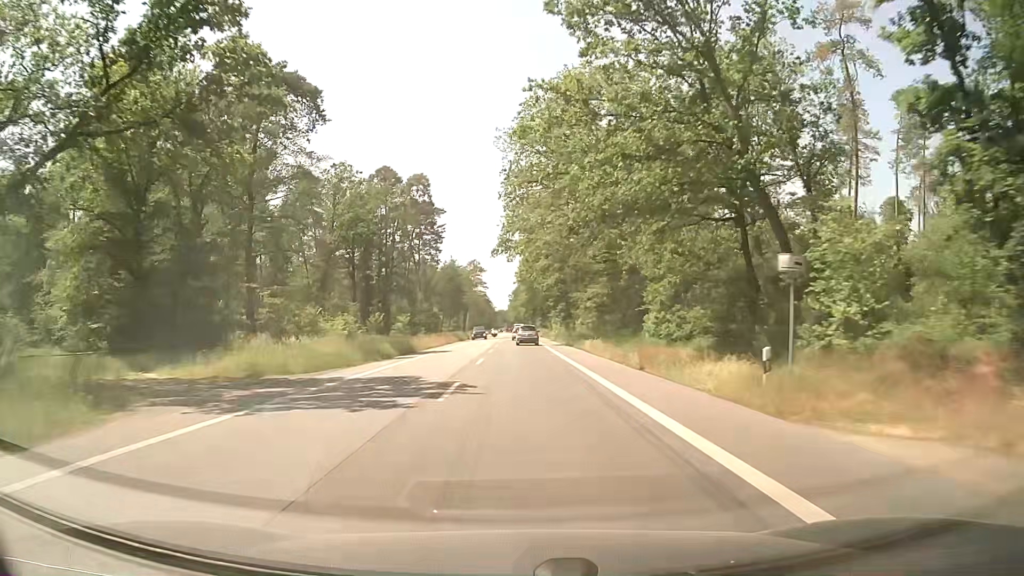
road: secondary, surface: asphalt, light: Day
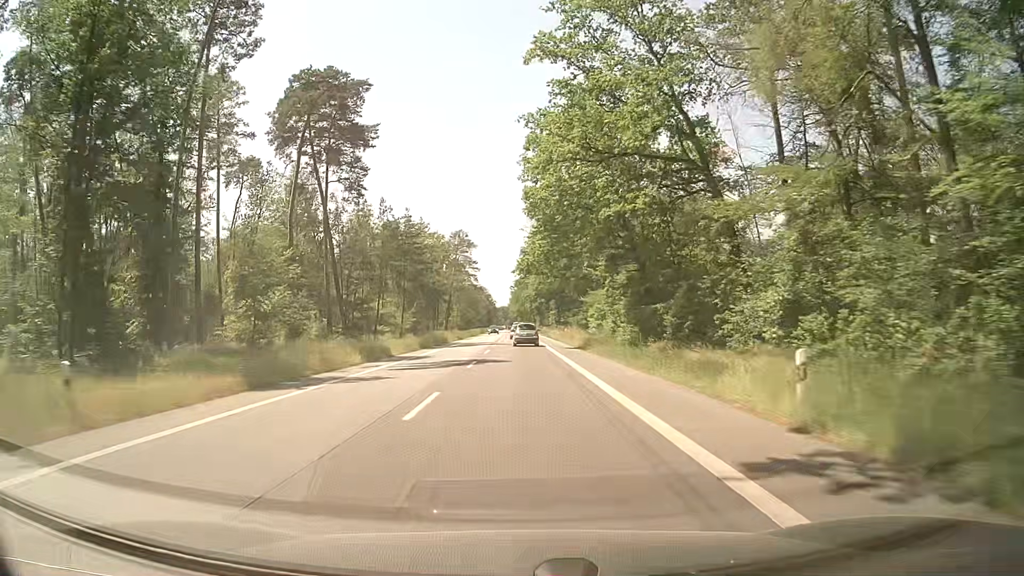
(+0.5, +61.5) m; 0°
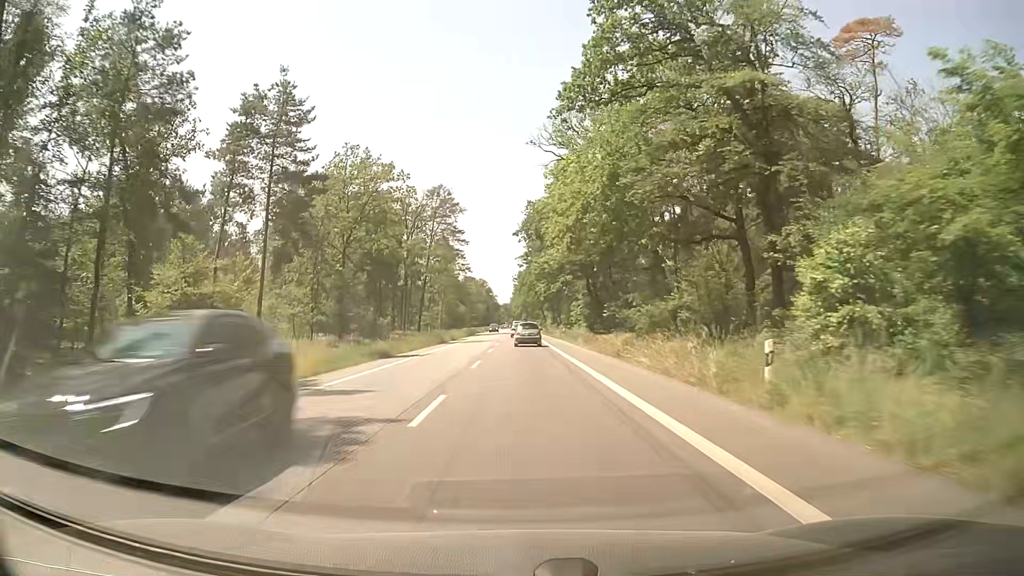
(-0.1, +47.8) m; 0°
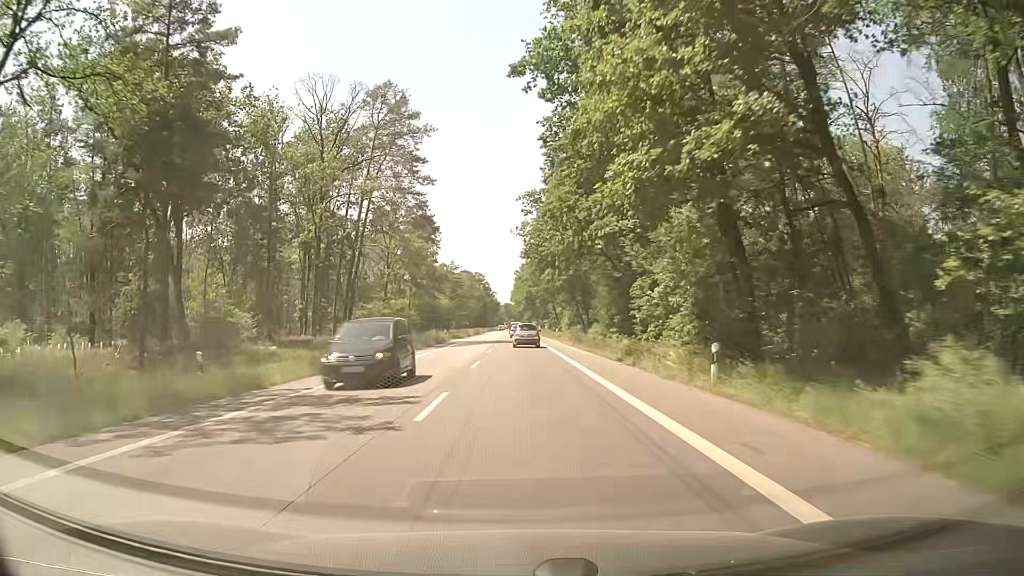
(0.0, +46.7) m; 0°
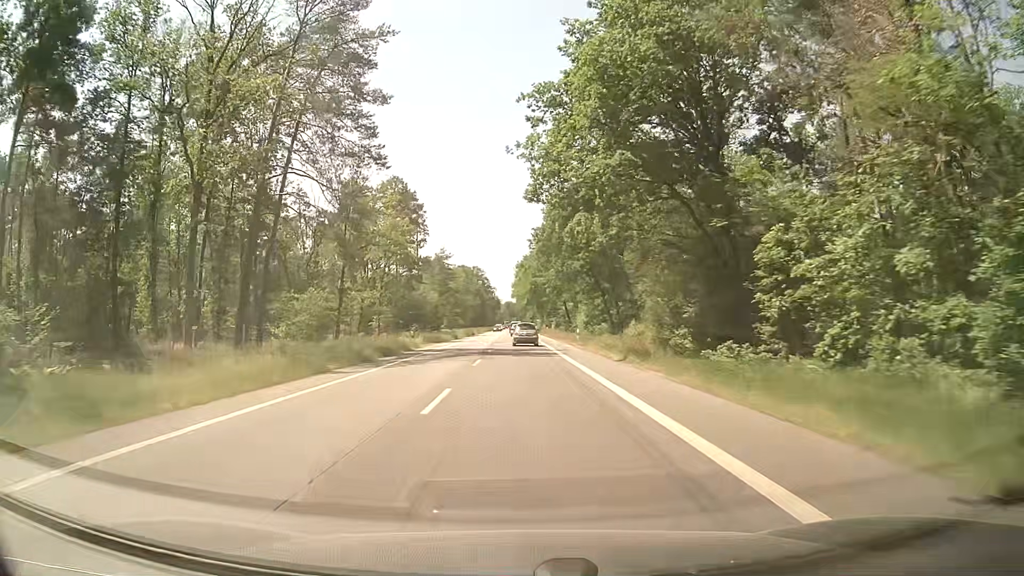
(0.0, +22.9) m; 0°
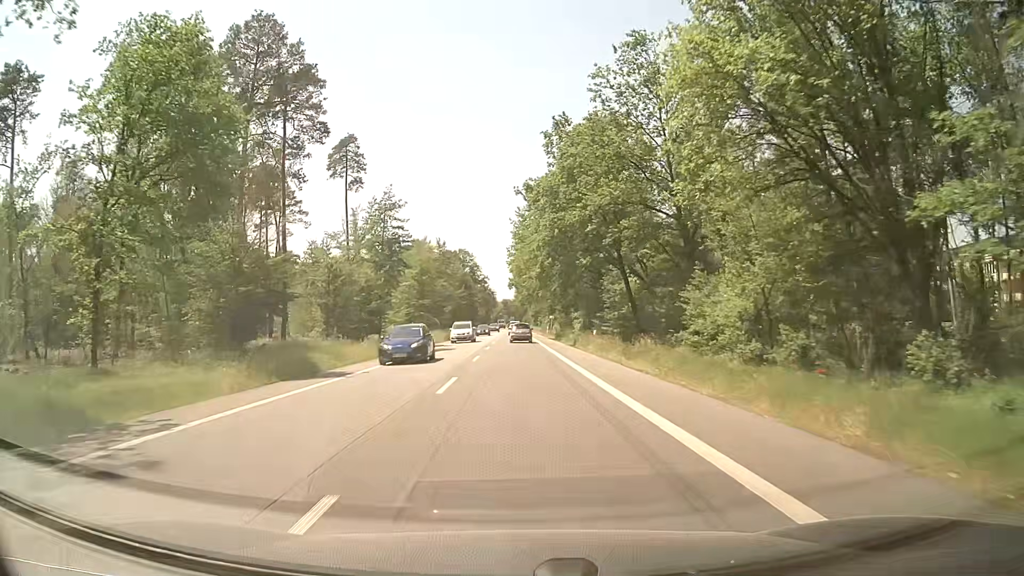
(-0.2, +56.2) m; 0°
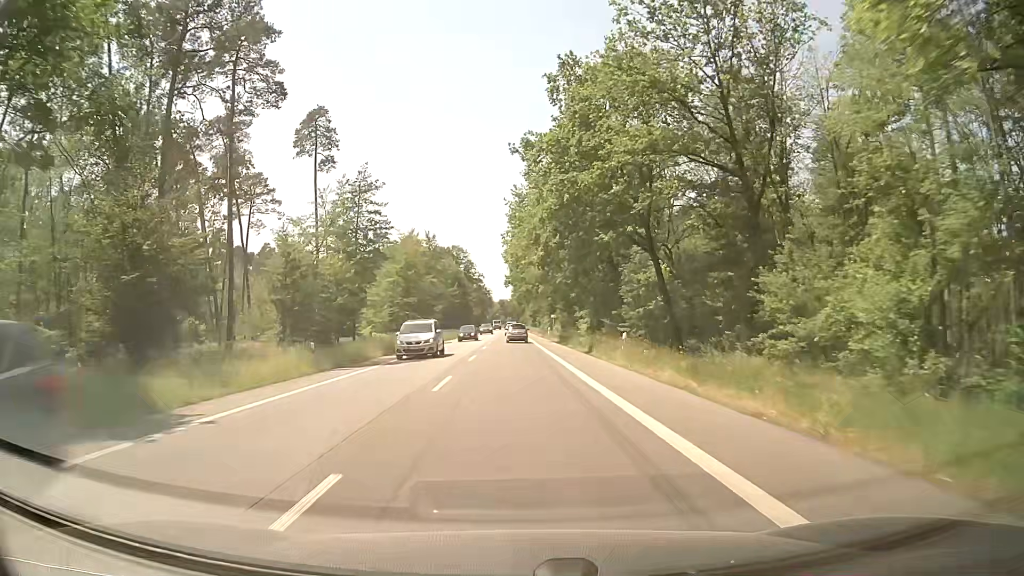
(+0.1, +11.0) m; +1°
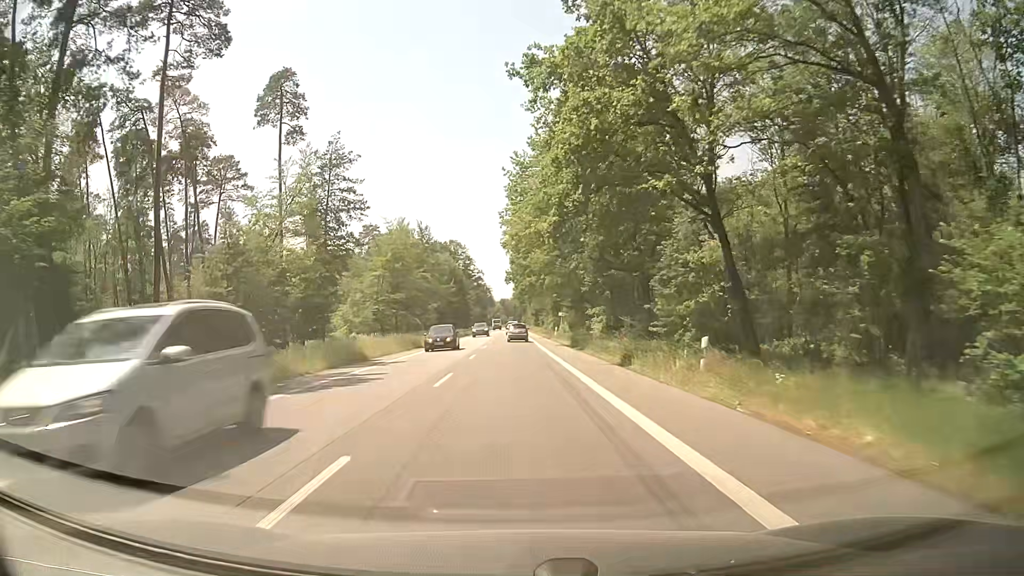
(-0.1, +11.0) m; -1°
(0, +10) (0, +20) (0, +30) (0, +40) (0, +50) (0, +60) (0, +70) (0, +80) (0, +90) (0, +100) m
